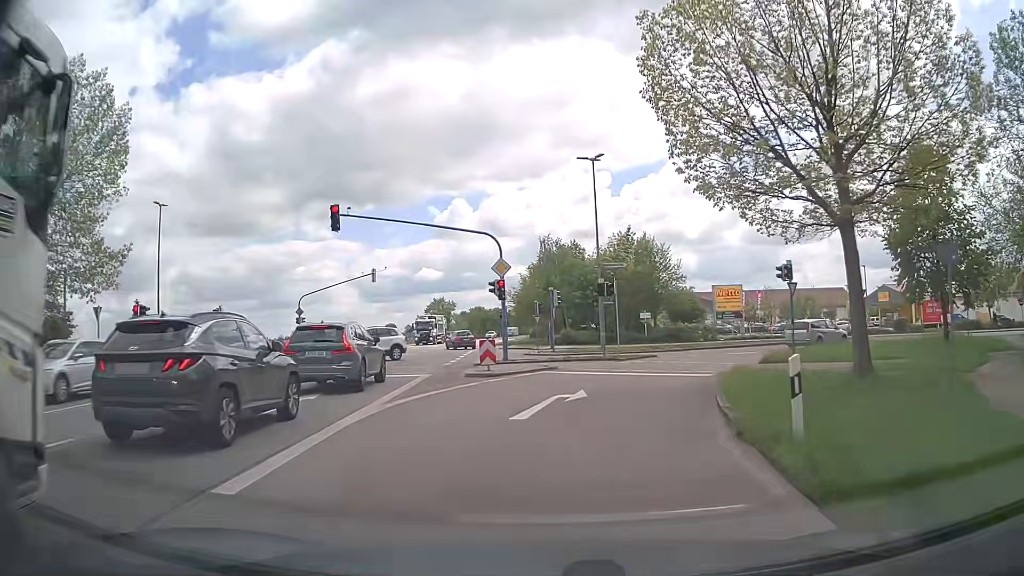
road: primary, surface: asphalt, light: Day
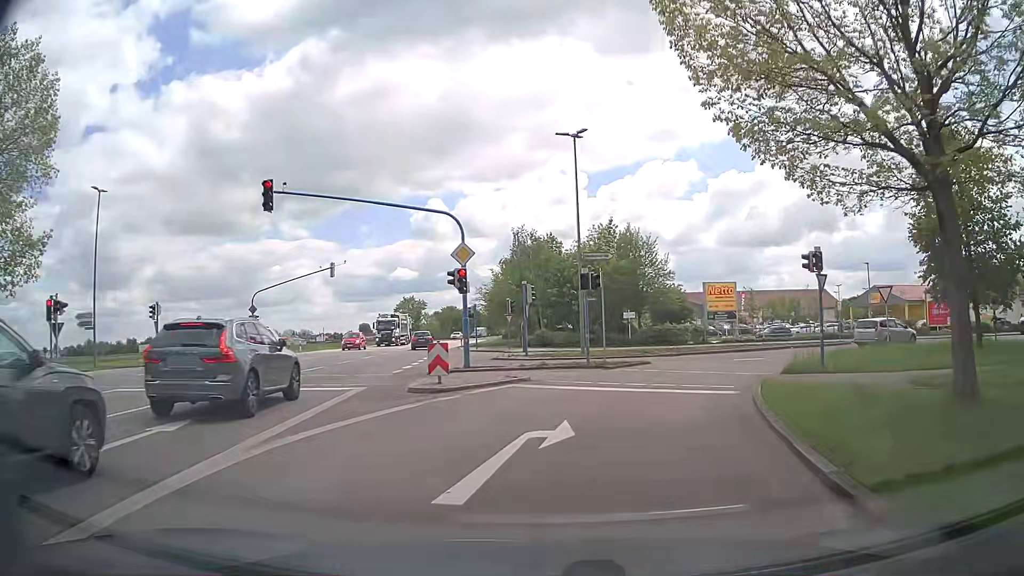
(+0.1, +4.9) m; +3°
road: residential
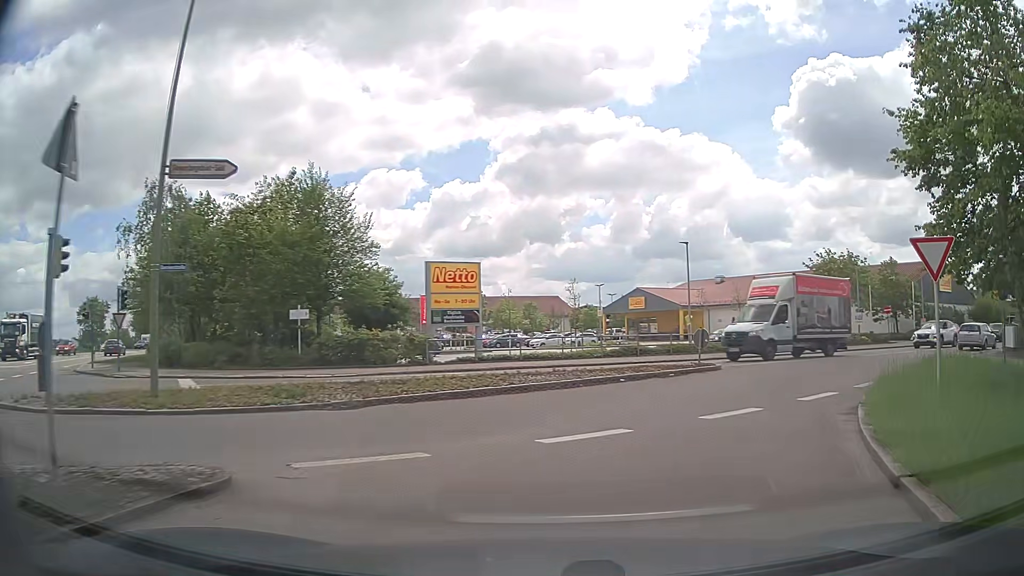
(+3.1, +18.3) m; +24°
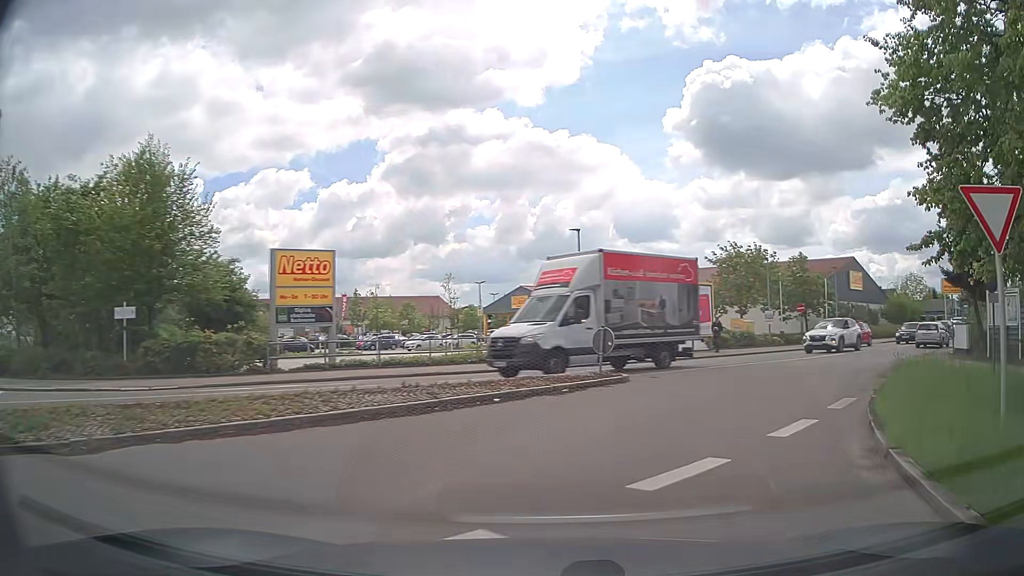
(+0.3, +4.7) m; +9°
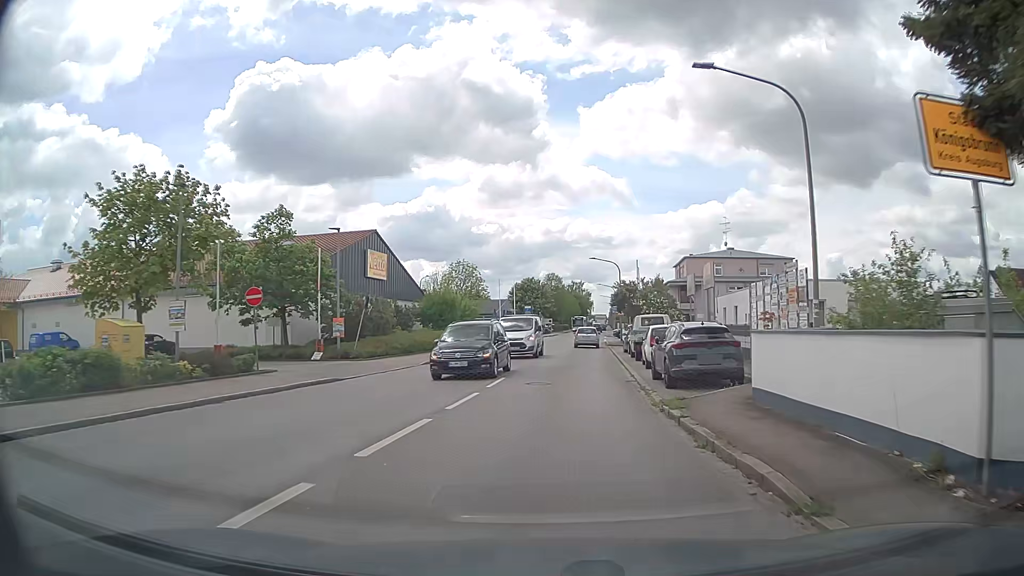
(+10.1, +22.6) m; +41°
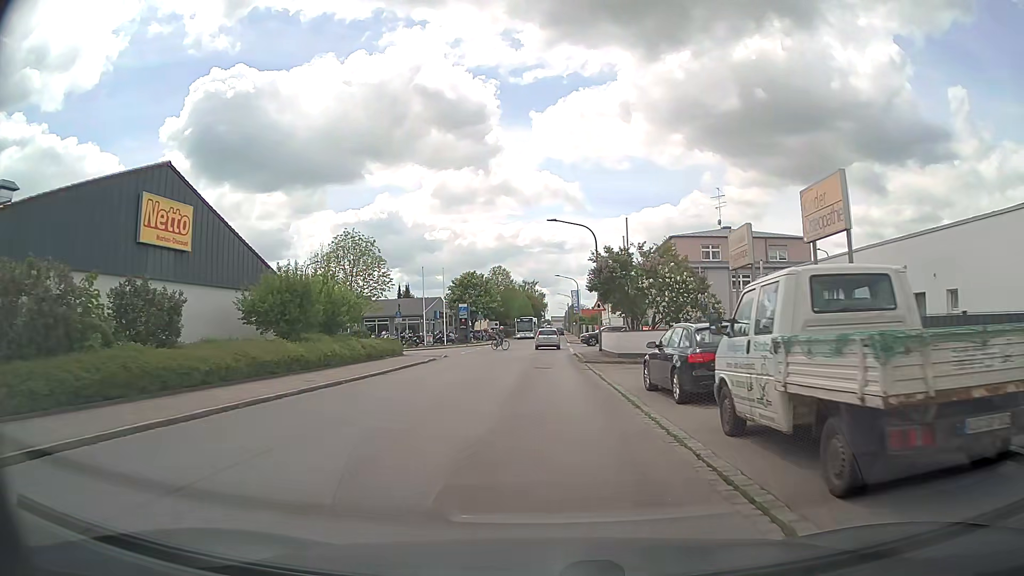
(+1.2, +23.3) m; +4°
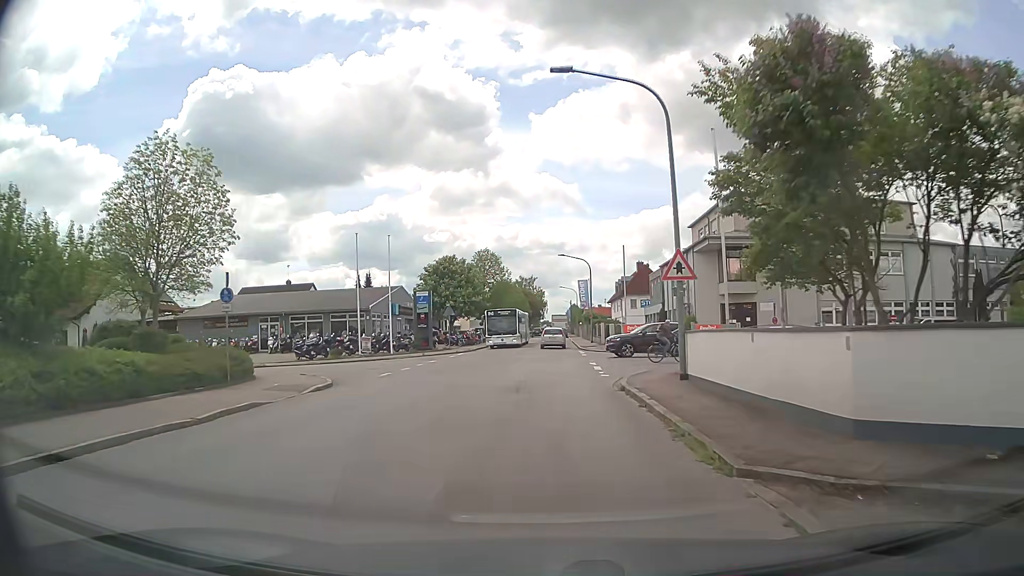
(+0.1, +23.0) m; 0°
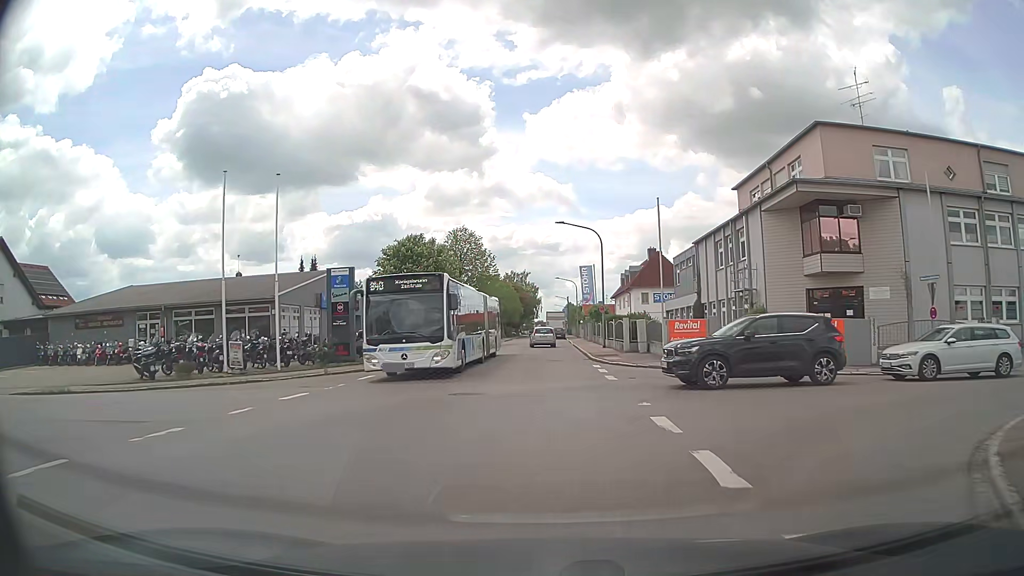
(+0.2, +17.6) m; +1°
(0, +10) (0, +20) (0, +30) (0, +40) (0, +50) (0, +60) (0, +70) (-1, +80) (-2, +90) (-2, +100) m
